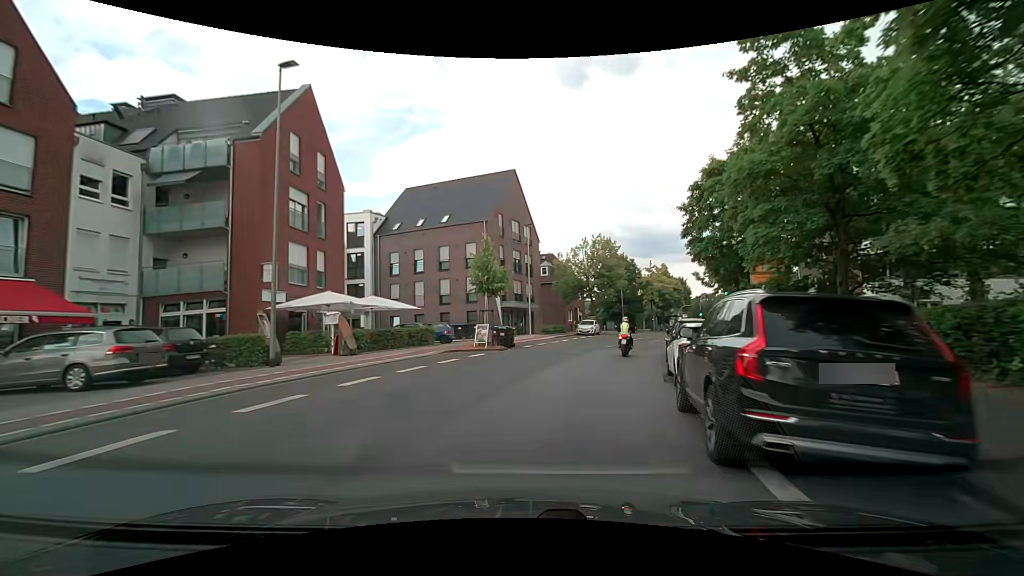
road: secondary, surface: asphalt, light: Day
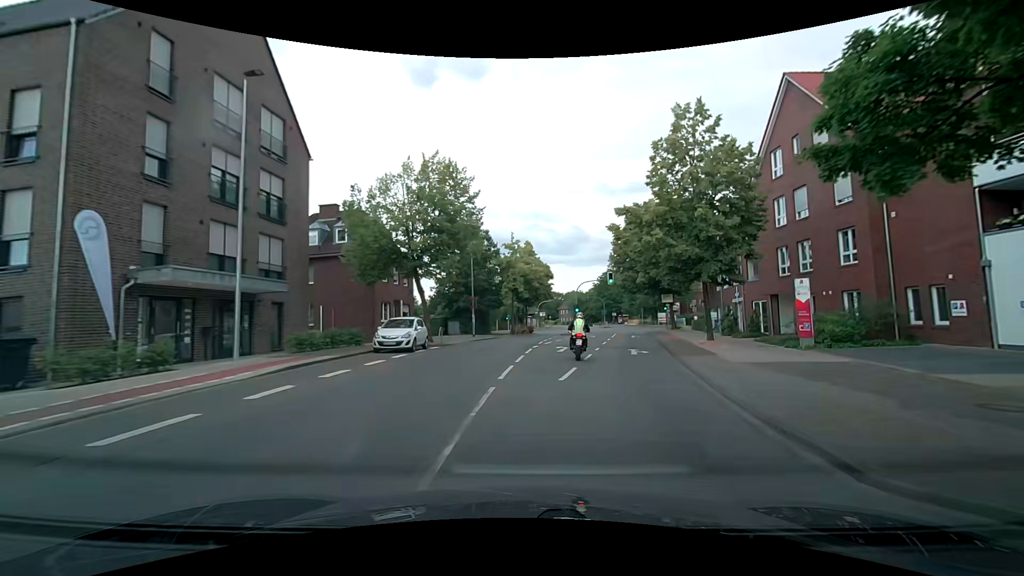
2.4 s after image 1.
(+4.2, +26.4) m; +17°
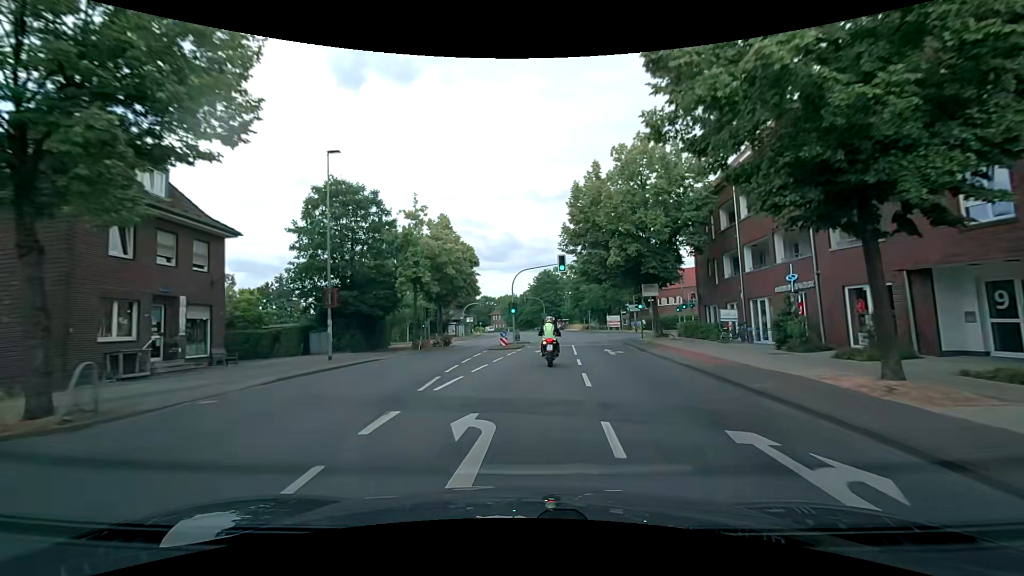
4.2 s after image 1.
(+1.5, +18.6) m; +8°
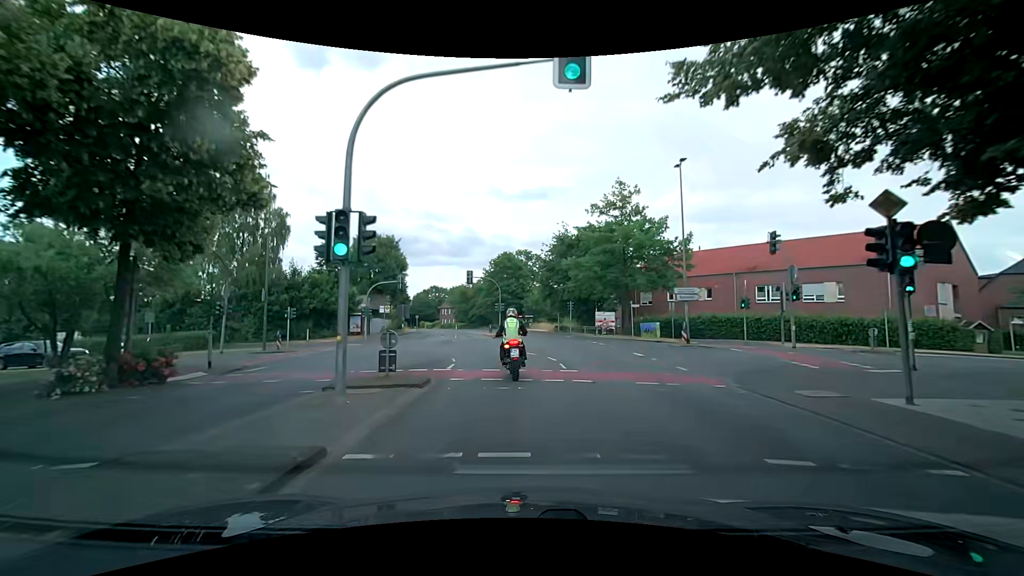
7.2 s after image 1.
(+1.4, +29.6) m; +5°
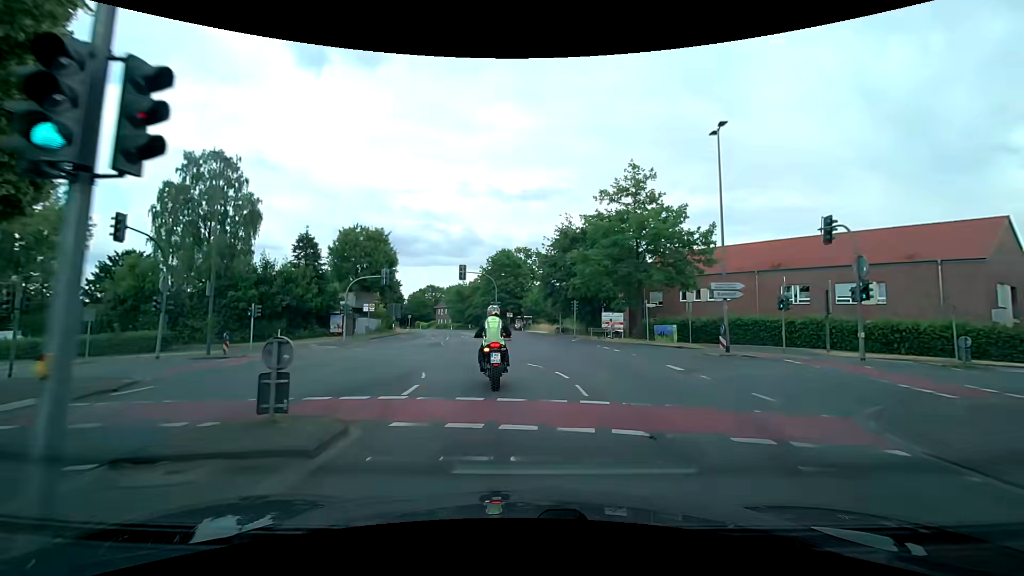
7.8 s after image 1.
(0.0, +5.1) m; +1°
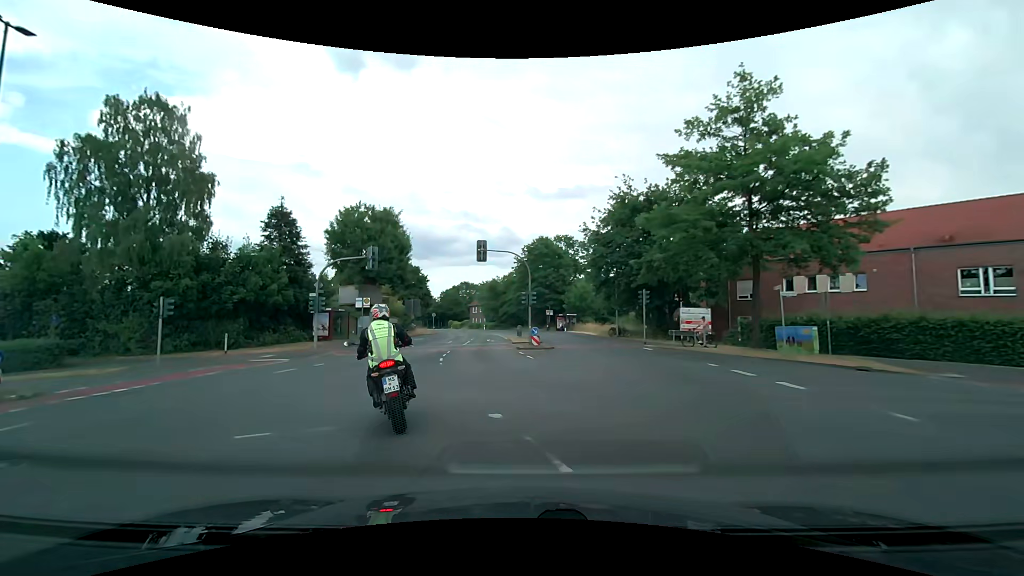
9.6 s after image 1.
(-0.3, +13.0) m; -5°
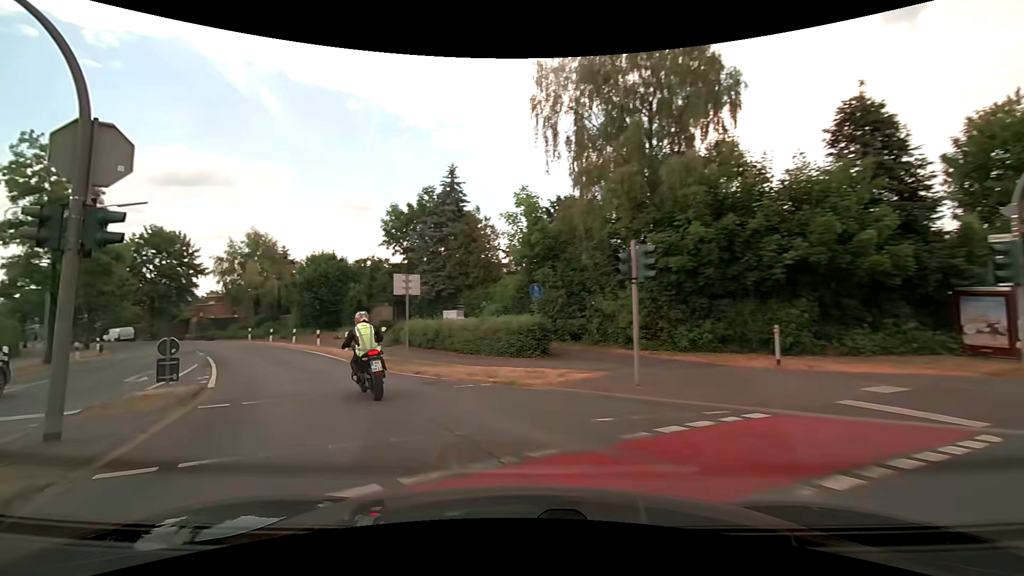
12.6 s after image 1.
(-6.9, +15.9) m; -57°
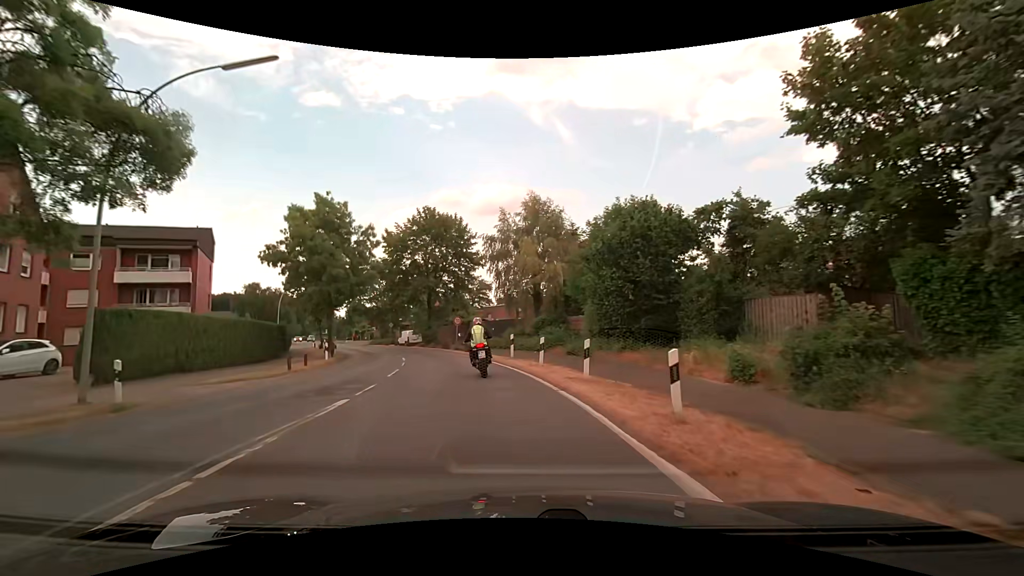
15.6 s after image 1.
(-8.9, +21.5) m; -33°
(0, +10) (-2, +20) (-5, +29) (-9, +39) (-12, +48) (-17, +57) (-21, +66) (-26, +75) (-31, +84) (-35, +93) m
